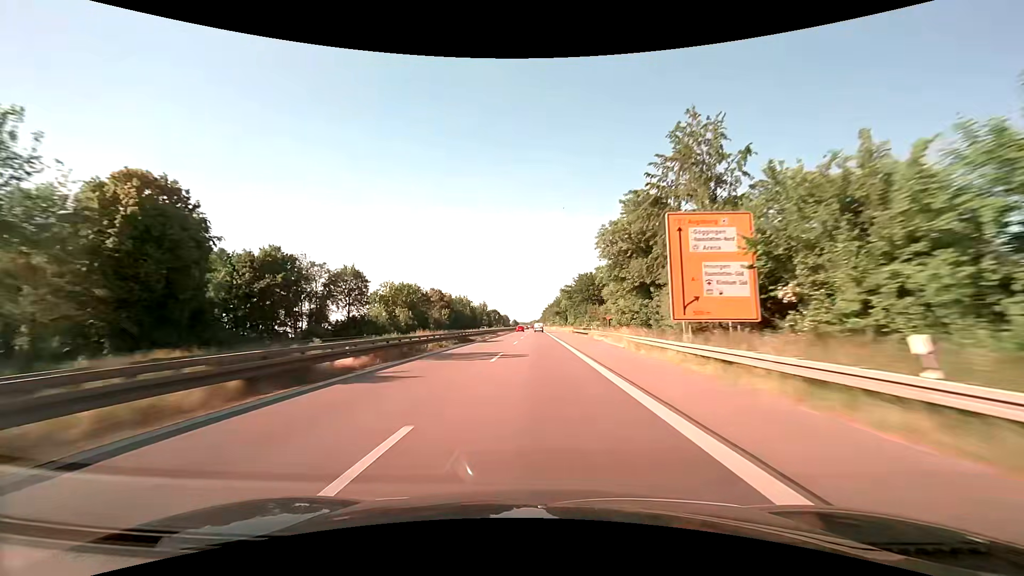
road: trunk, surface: asphalt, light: Day
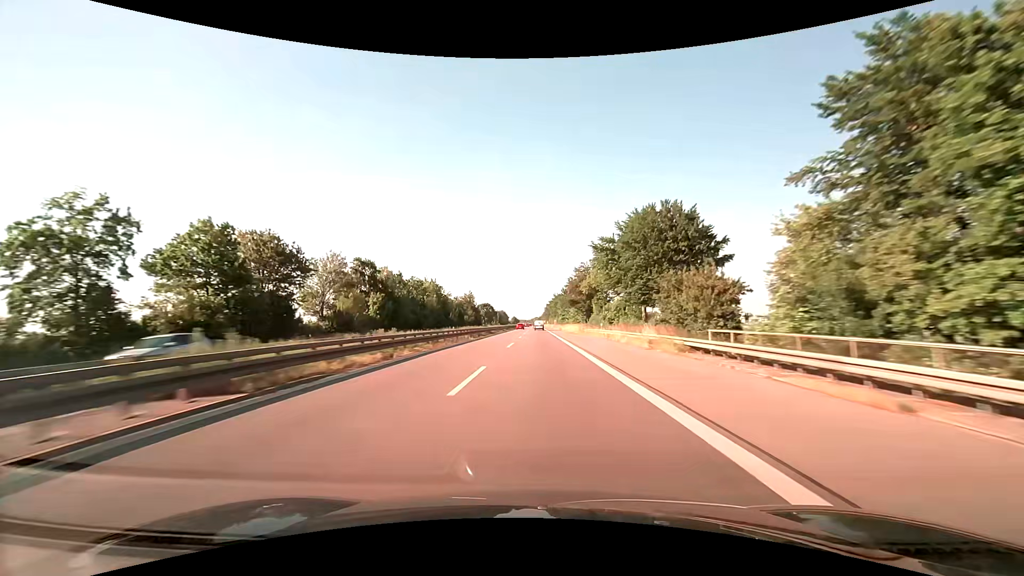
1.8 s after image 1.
(-0.1, +63.5) m; 0°
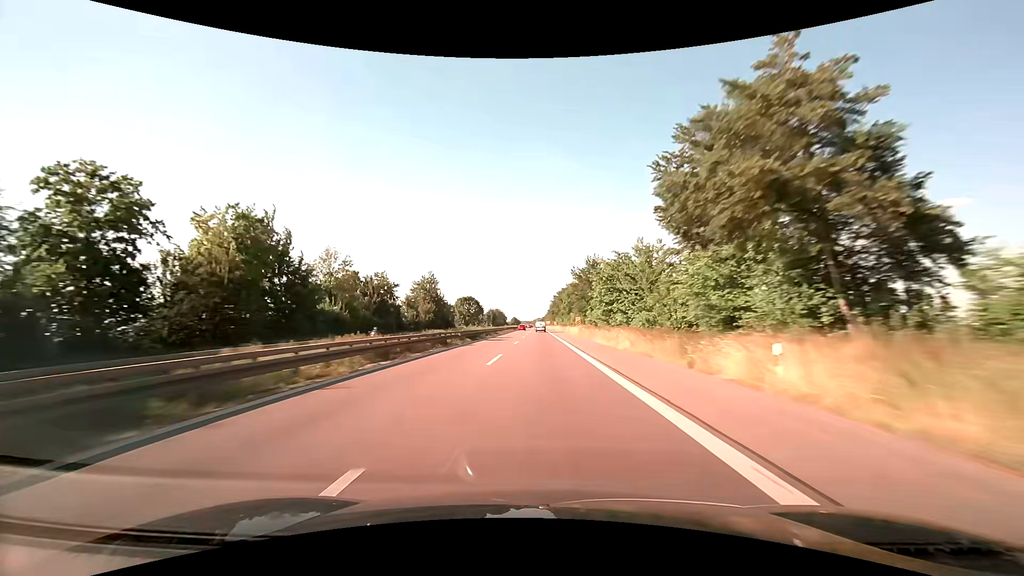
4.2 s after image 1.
(-0.1, +82.5) m; 0°
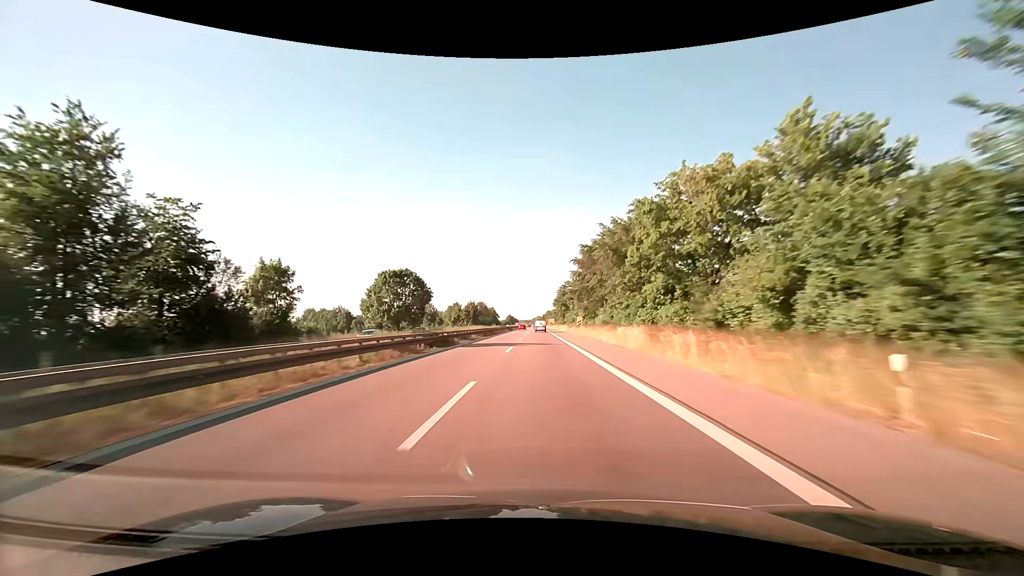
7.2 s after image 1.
(-0.1, +101.3) m; 0°
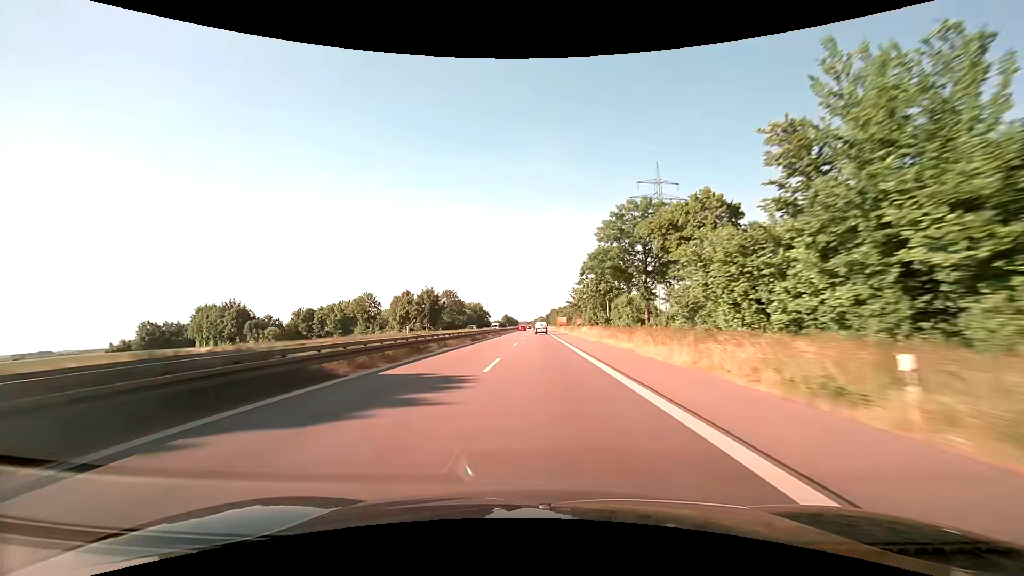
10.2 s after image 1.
(-0.3, +99.0) m; 0°
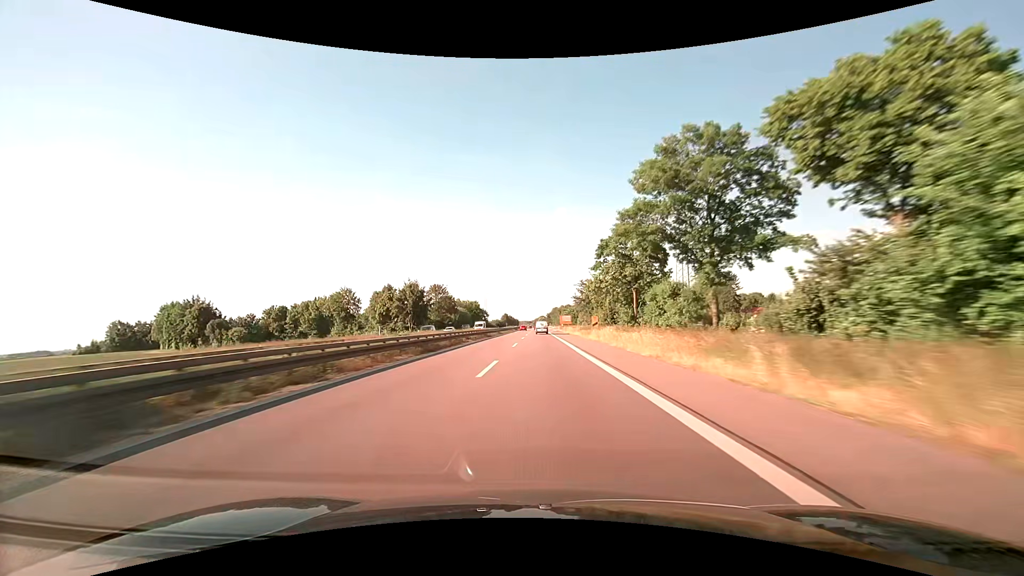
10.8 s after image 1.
(0.0, +19.7) m; 0°
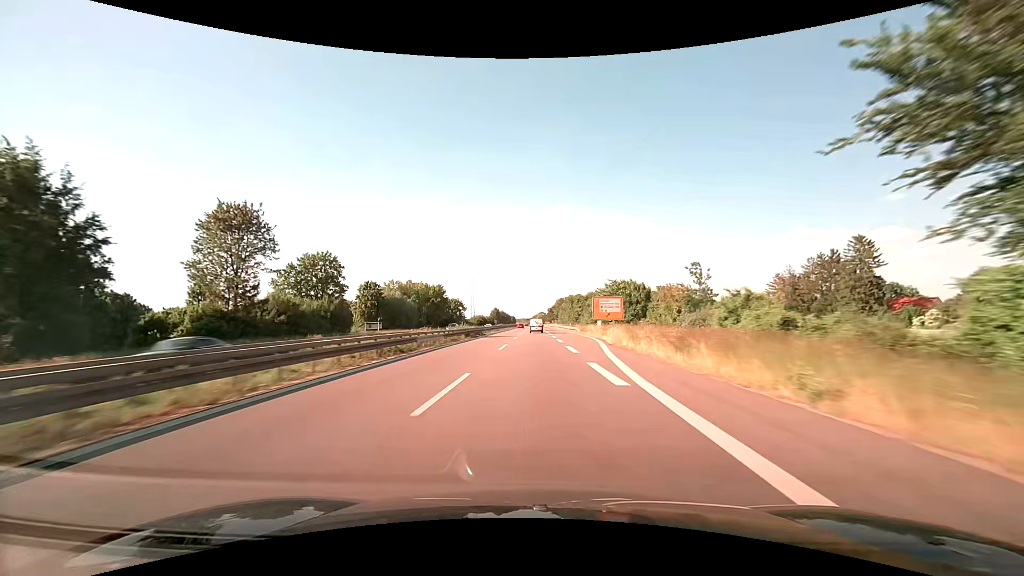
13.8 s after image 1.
(+0.1, +95.2) m; 0°
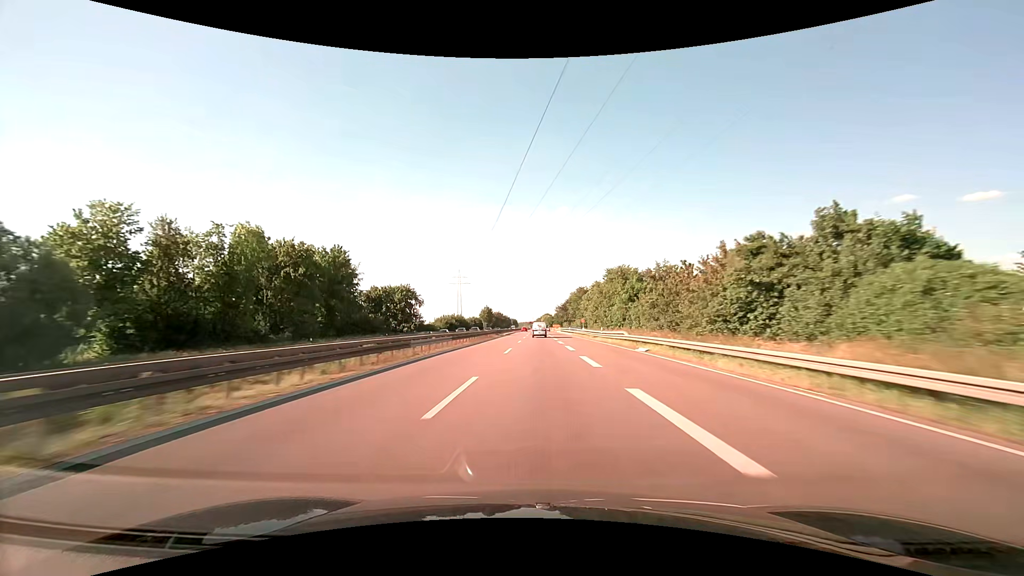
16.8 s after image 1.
(-0.7, +90.0) m; 0°
(0, +10) (0, +20) (0, +30) (0, +40) (0, +50) (0, +60) (0, +70) (0, +80) (0, +90) (0, +100) m
